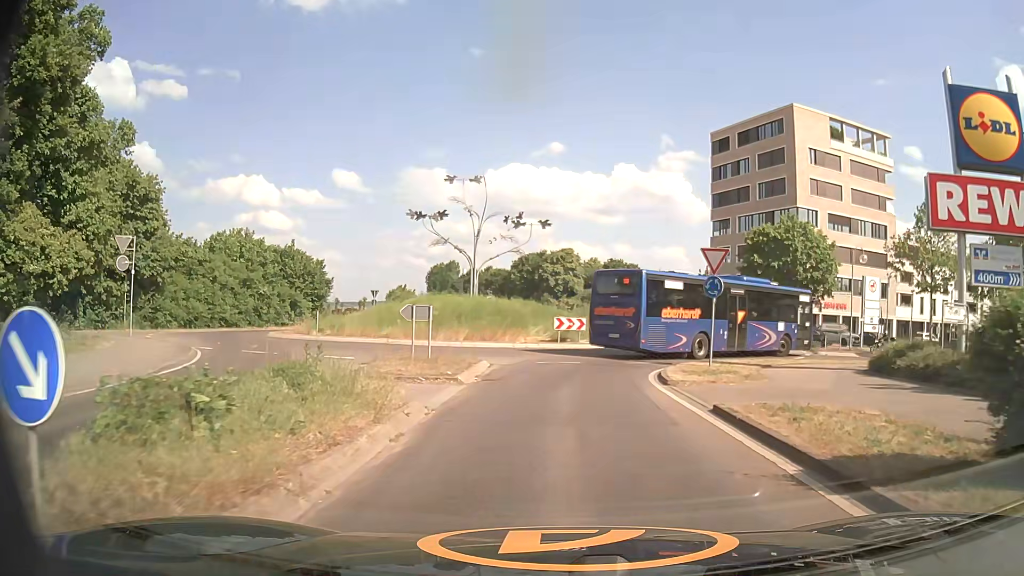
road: secondary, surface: asphalt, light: Day
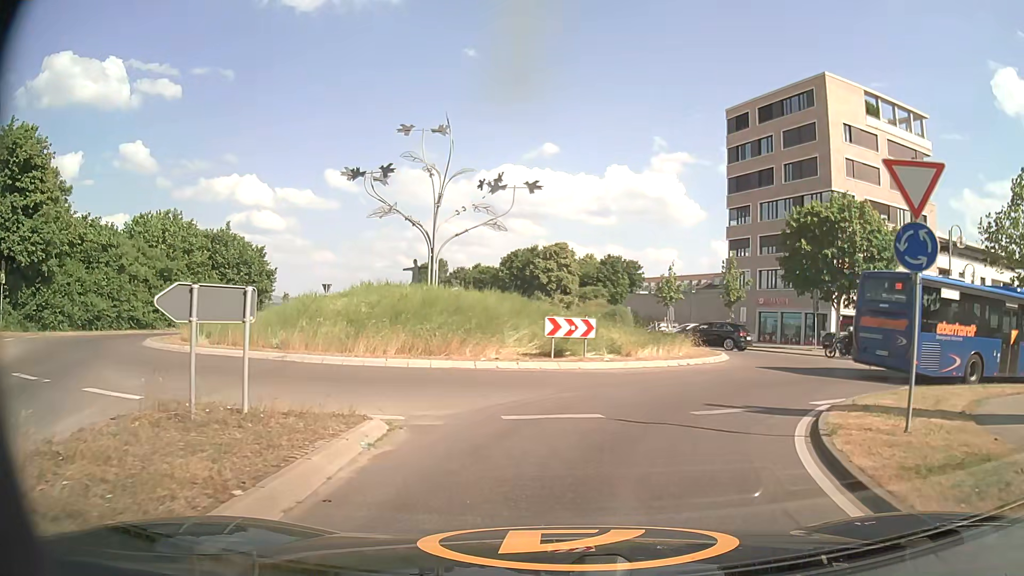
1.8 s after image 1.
(0.0, +11.0) m; +1°
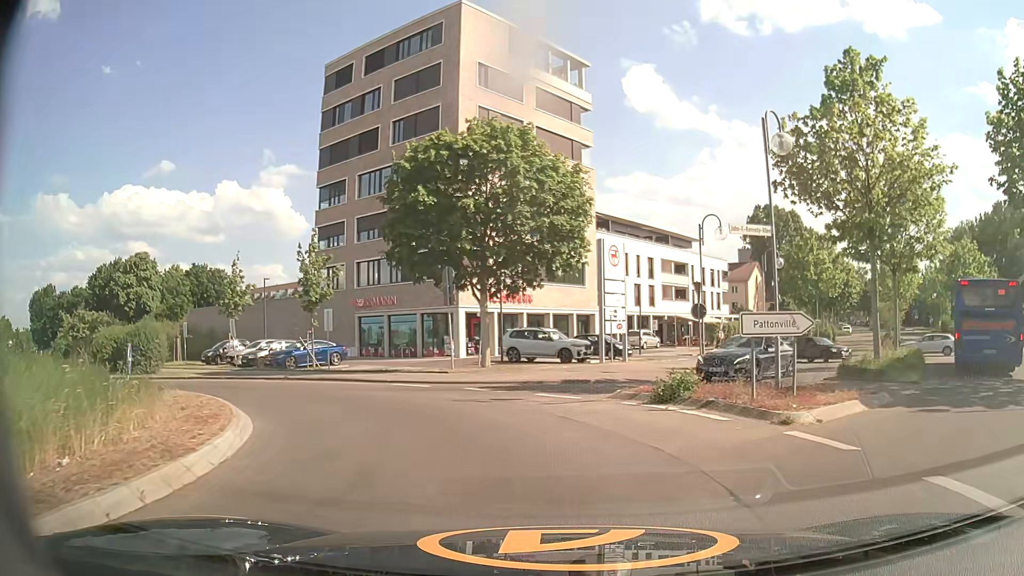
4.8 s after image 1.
(+4.3, +15.7) m; +33°
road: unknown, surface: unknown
(-2, +10) (-8, +17) (-18, +20) (-27, +24) (-35, +30) (-42, +37) (-49, +44) (-56, +51) (-63, +58) (-70, +65) m
